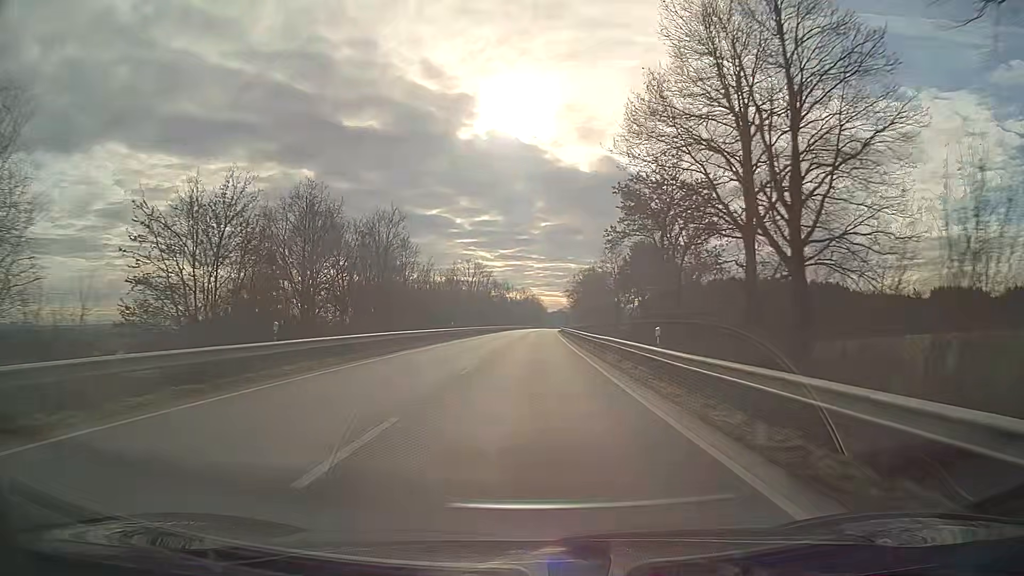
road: secondary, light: Day
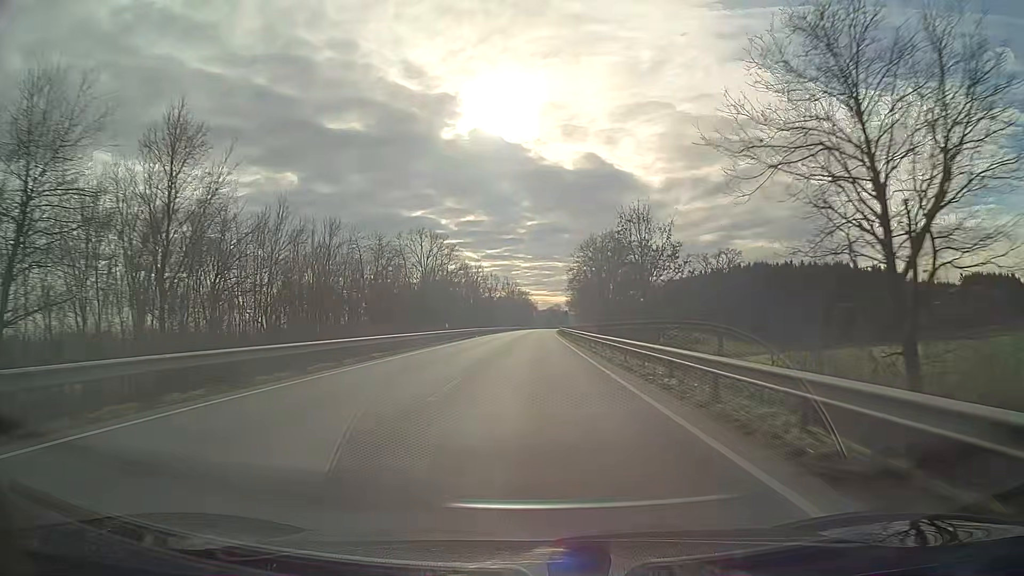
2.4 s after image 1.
(+0.4, +54.6) m; +1°
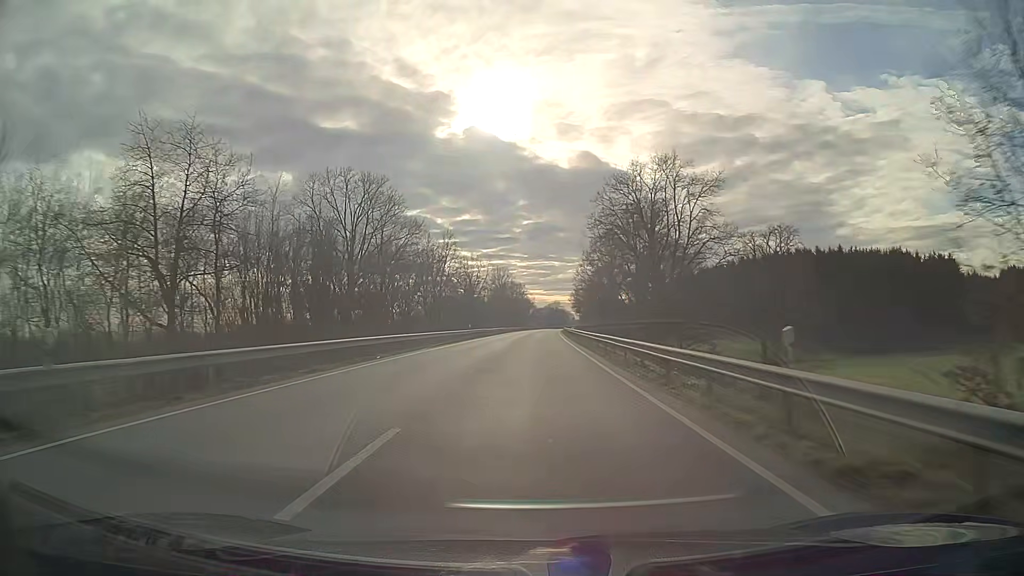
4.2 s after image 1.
(+0.1, +43.9) m; 0°
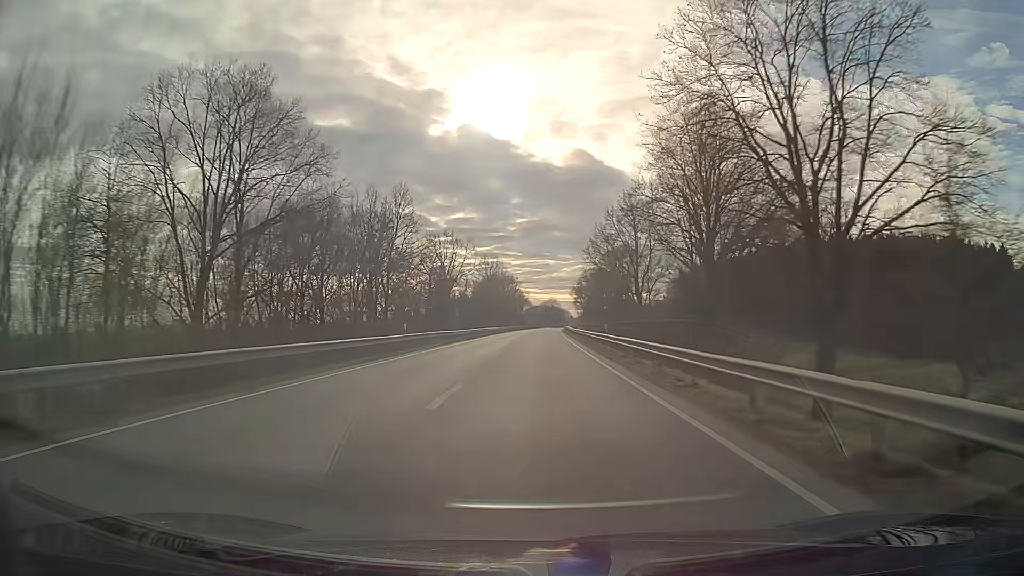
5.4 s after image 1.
(+0.1, +30.4) m; 0°
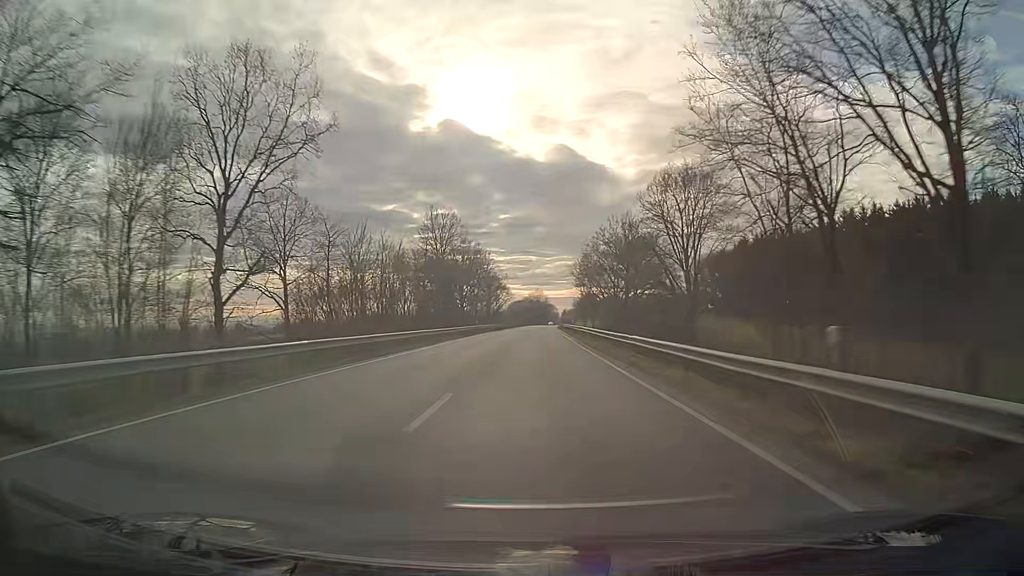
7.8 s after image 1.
(+0.6, +63.2) m; +1°
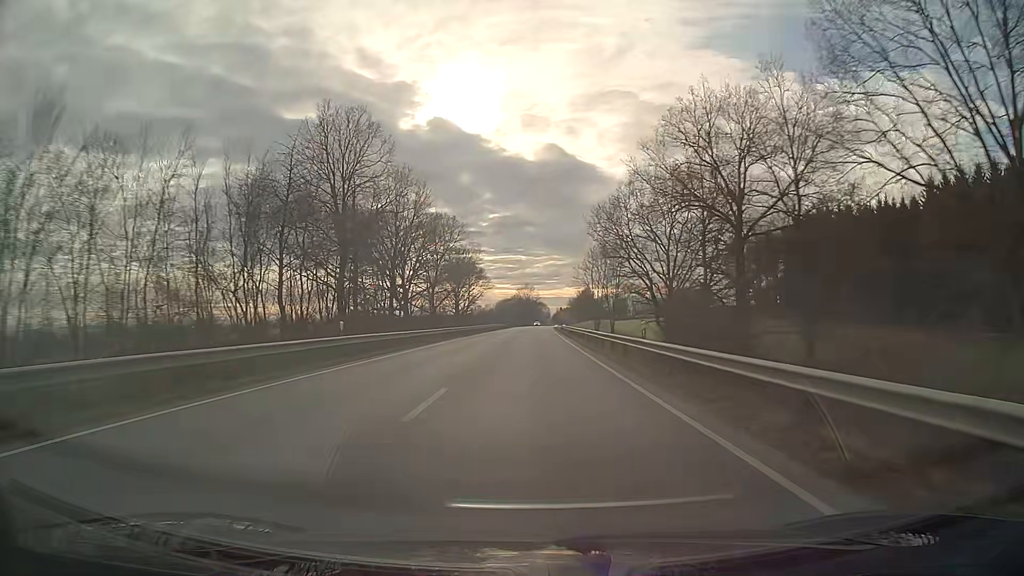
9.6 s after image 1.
(+0.3, +47.7) m; +1°
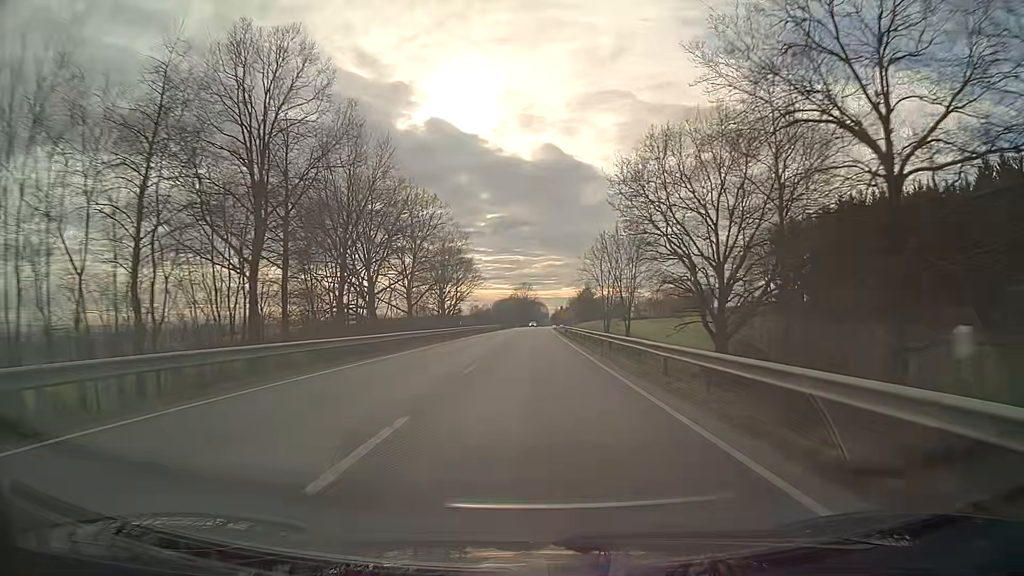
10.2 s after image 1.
(0.0, +15.8) m; 0°
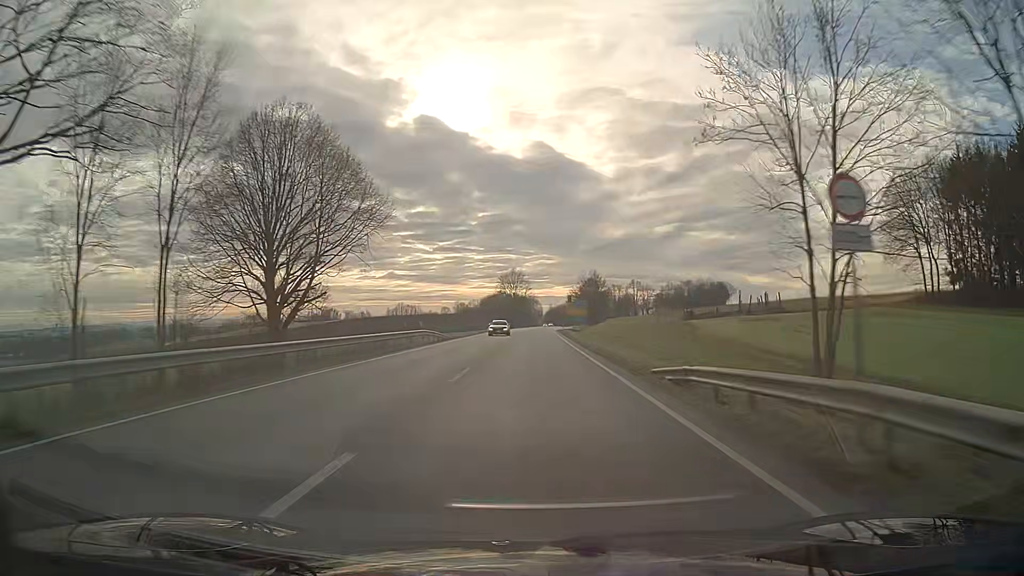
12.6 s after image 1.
(+0.3, +63.4) m; +1°
